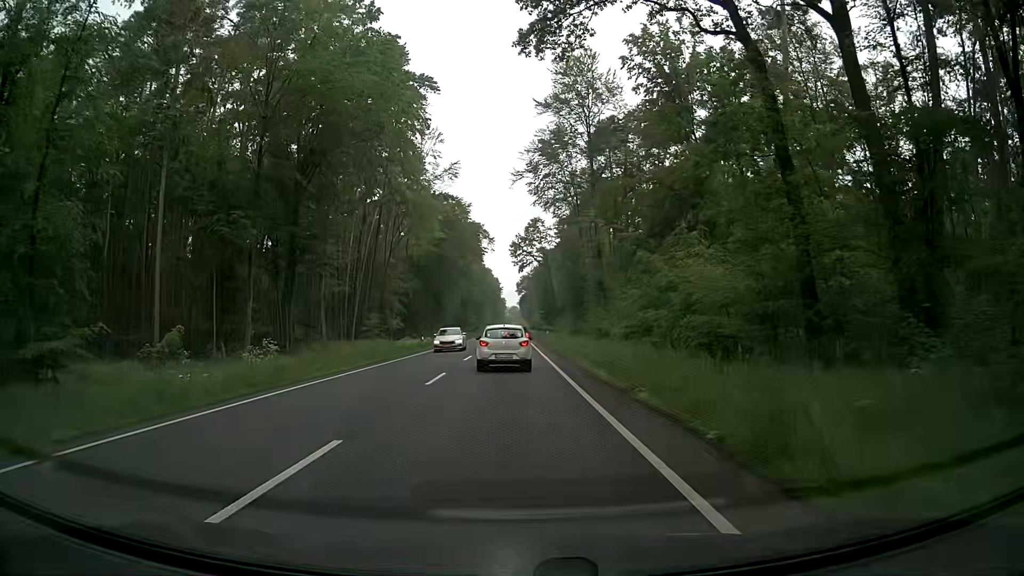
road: primary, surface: asphalt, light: Day
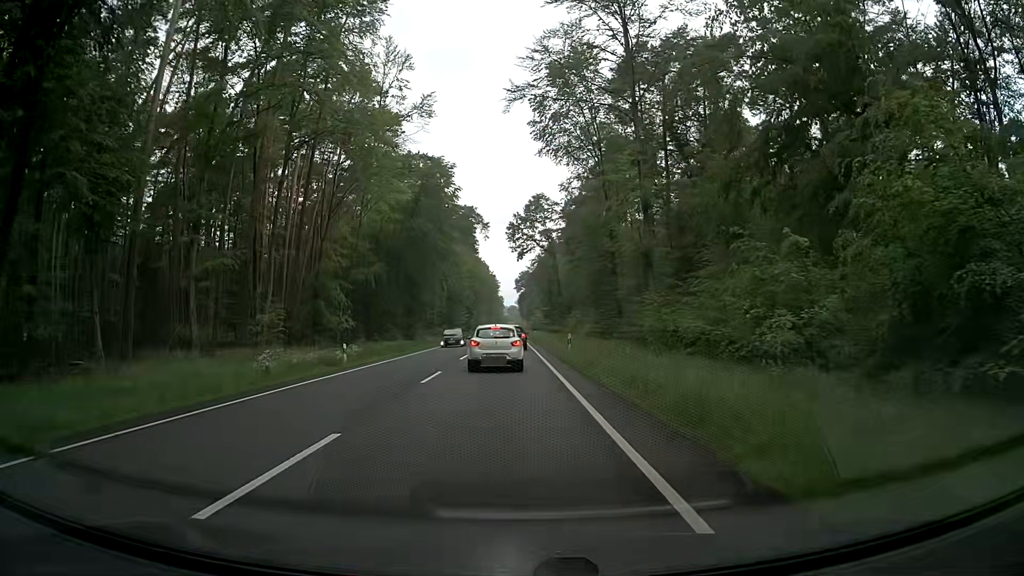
(+0.2, +24.1) m; +1°
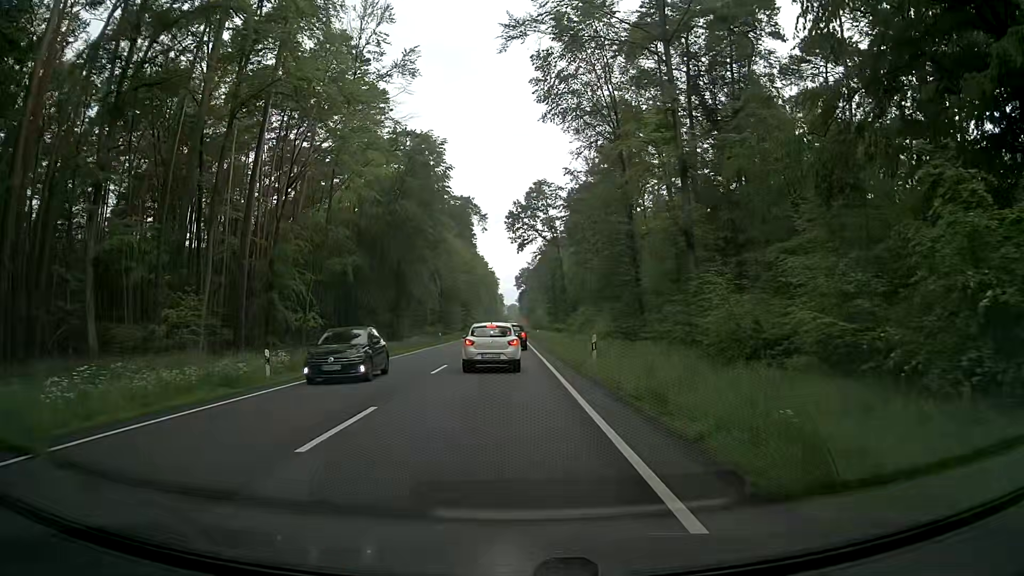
(-0.1, +9.6) m; 0°
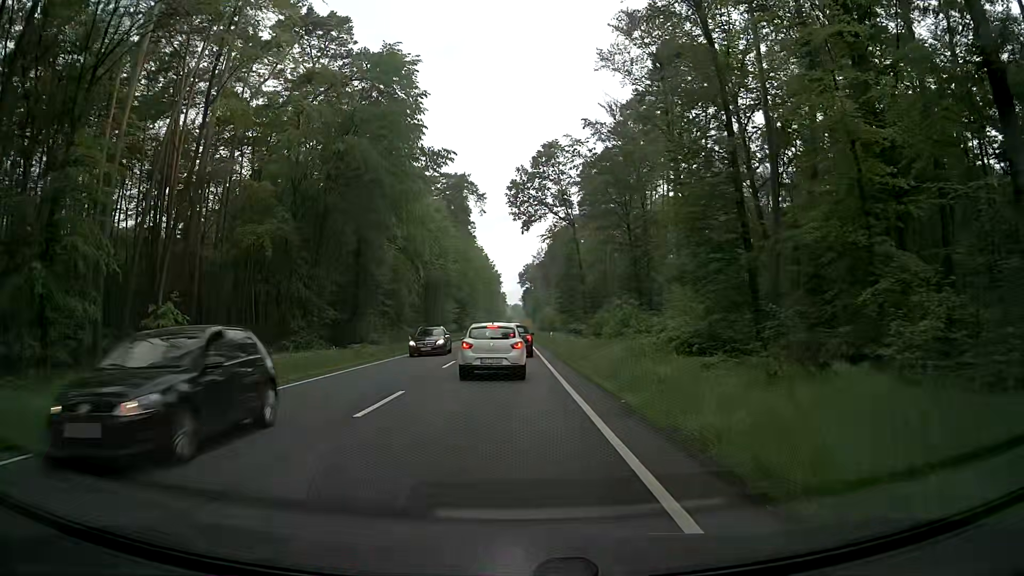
(-0.2, +21.5) m; -1°
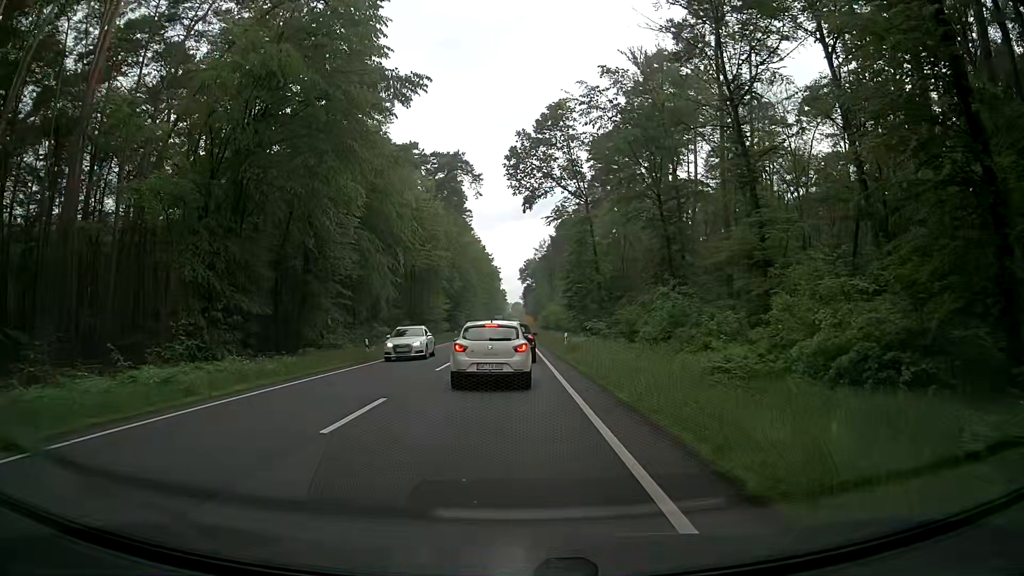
(+0.1, +13.9) m; +1°
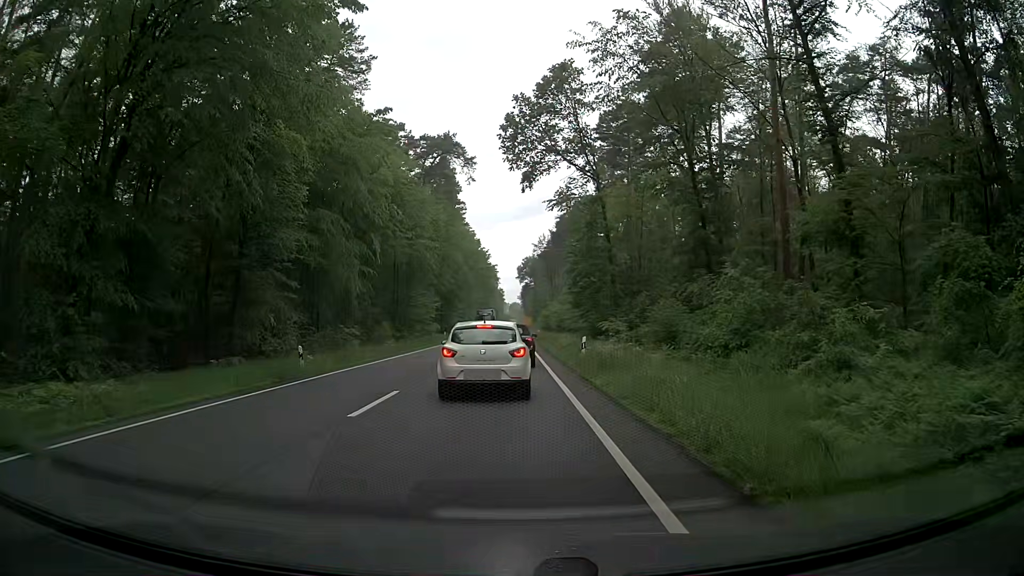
(-0.2, +10.3) m; -1°
